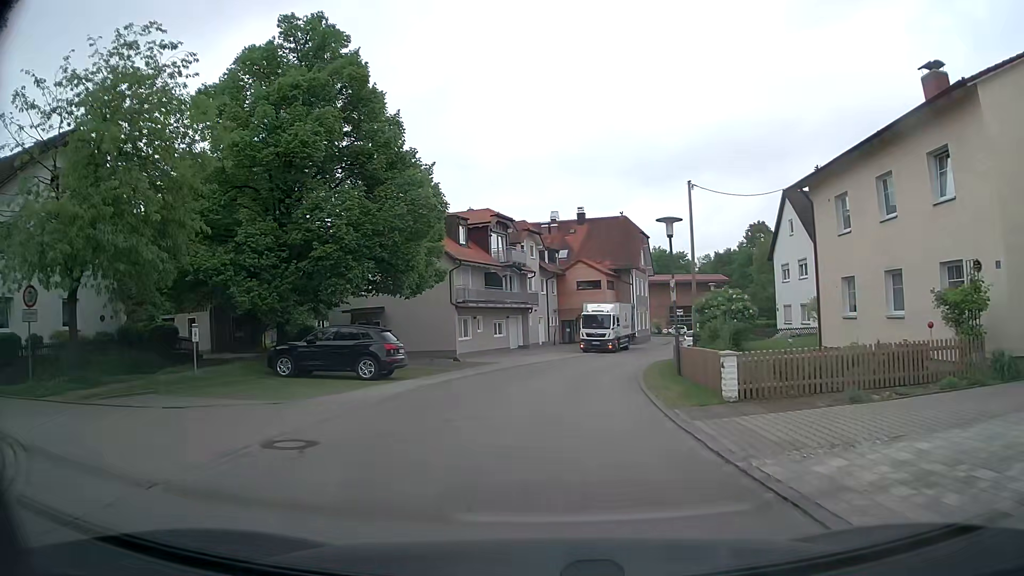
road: residential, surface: asphalt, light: Day
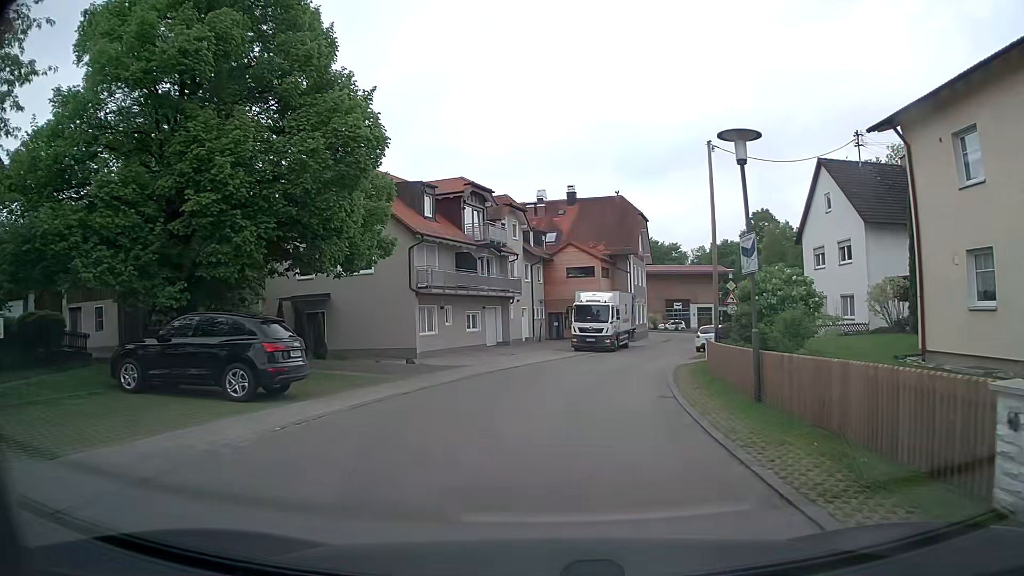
(+0.1, +8.2) m; +2°
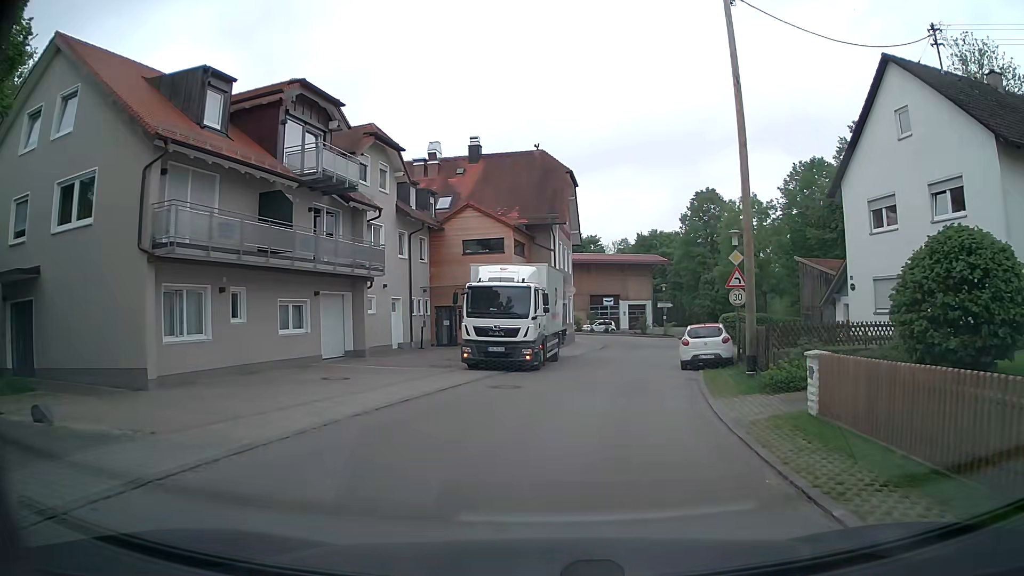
(+0.8, +16.5) m; +7°
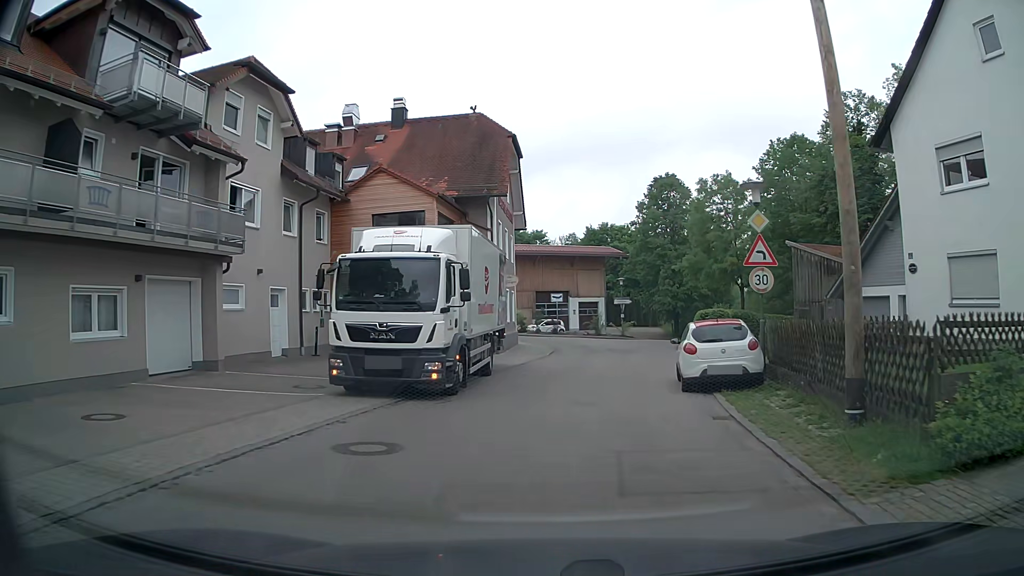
(+0.3, +8.2) m; +5°
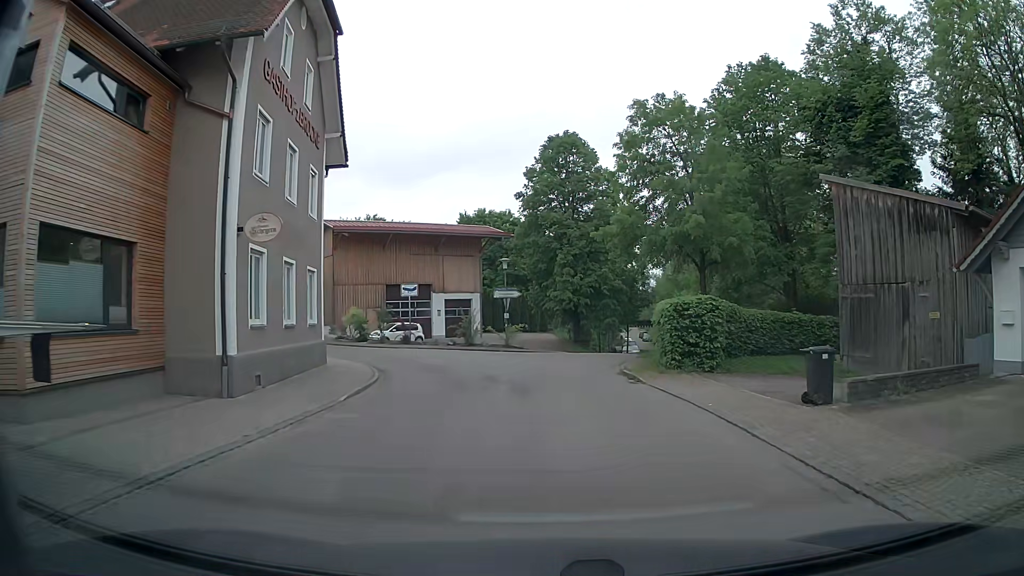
(+1.3, +17.9) m; +9°
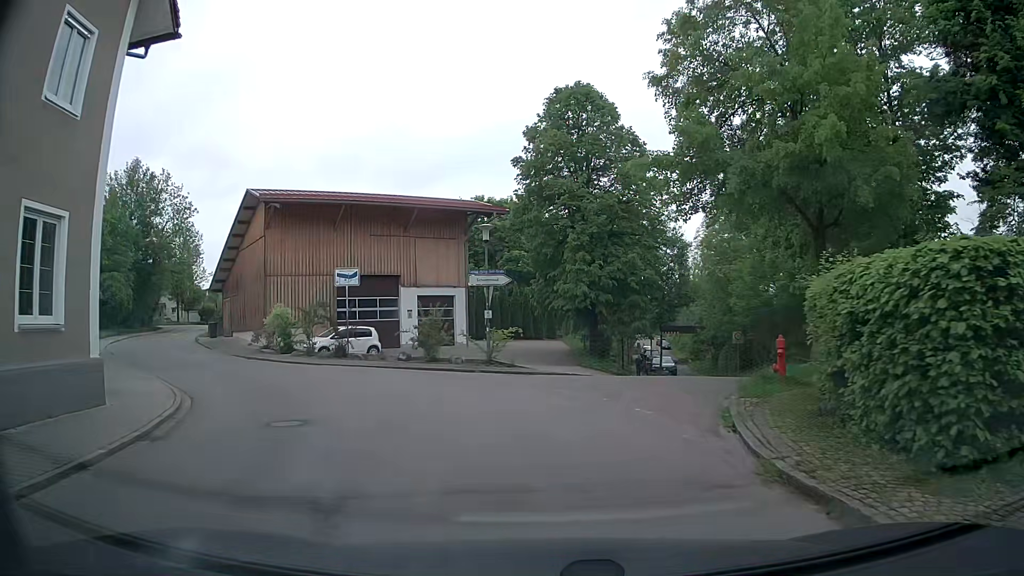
(+0.6, +12.9) m; +1°
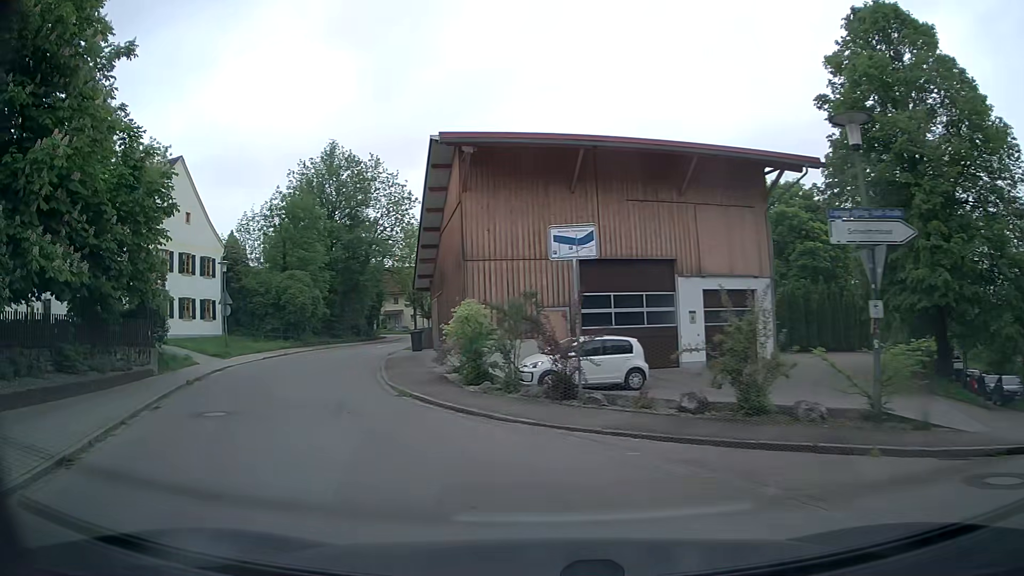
(-1.9, +12.4) m; -22°
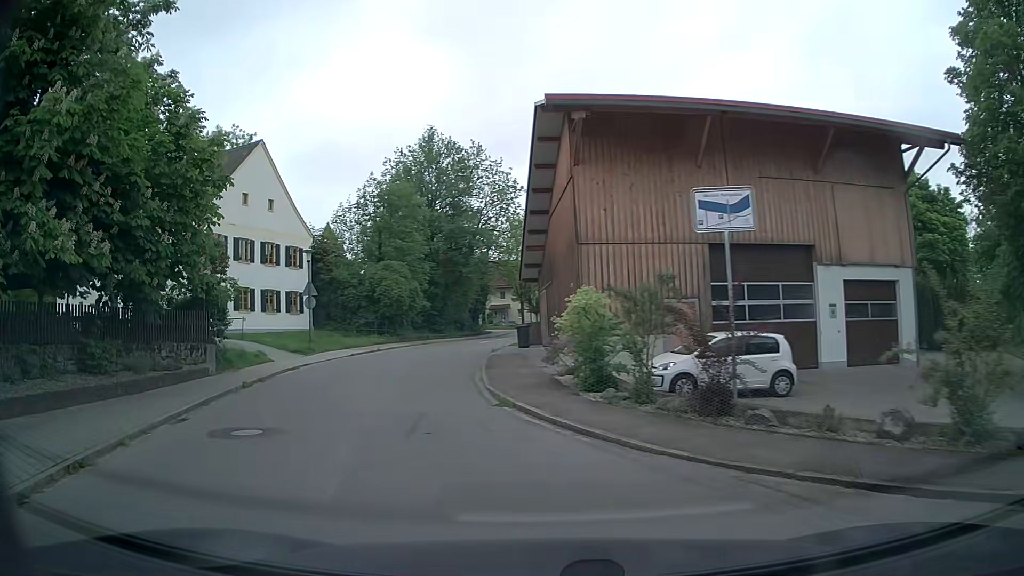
(-0.3, +3.1) m; -10°
